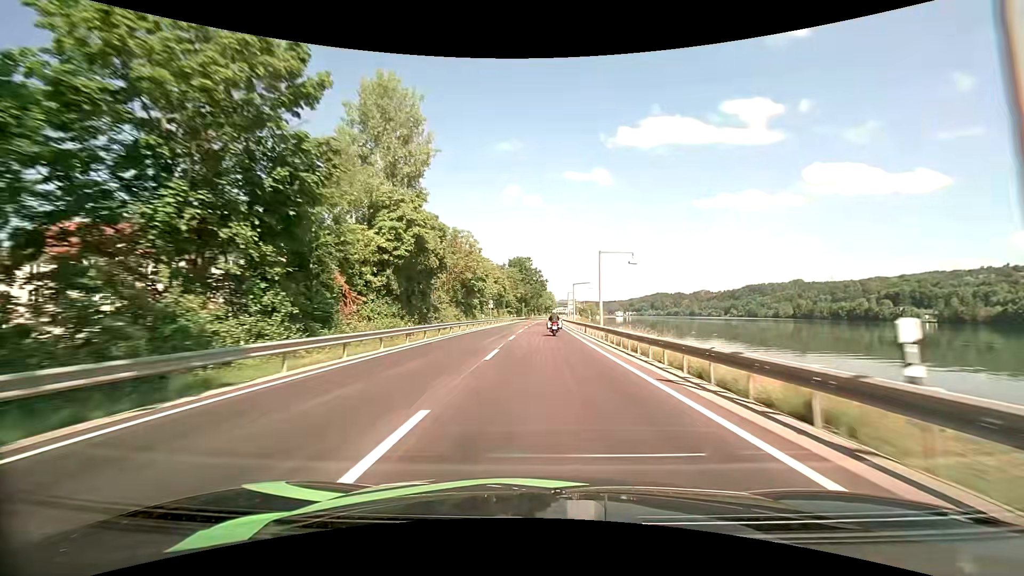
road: primary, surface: asphalt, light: Day
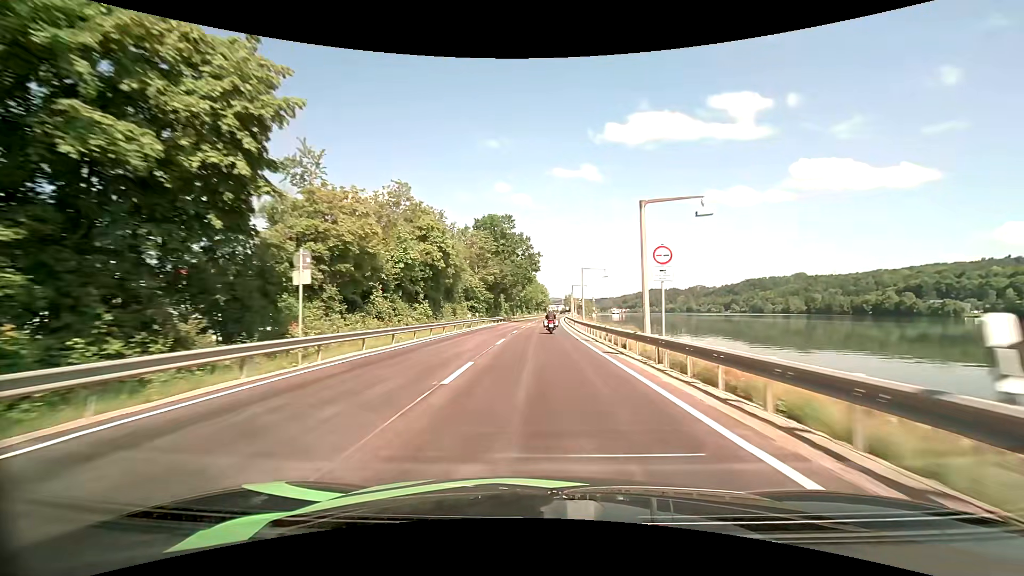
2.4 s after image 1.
(+0.3, +53.4) m; +1°
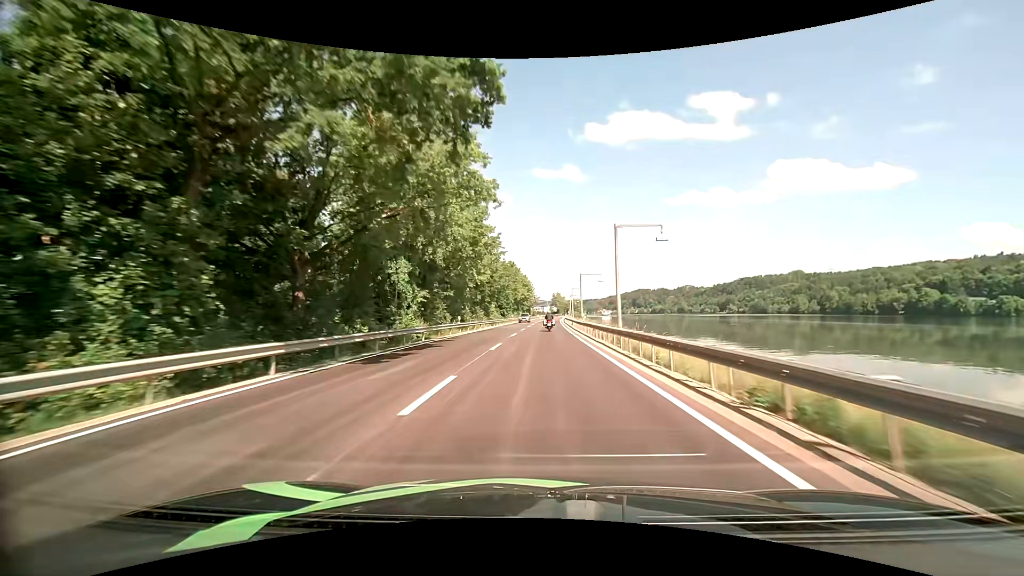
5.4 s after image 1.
(+0.9, +63.0) m; +2°
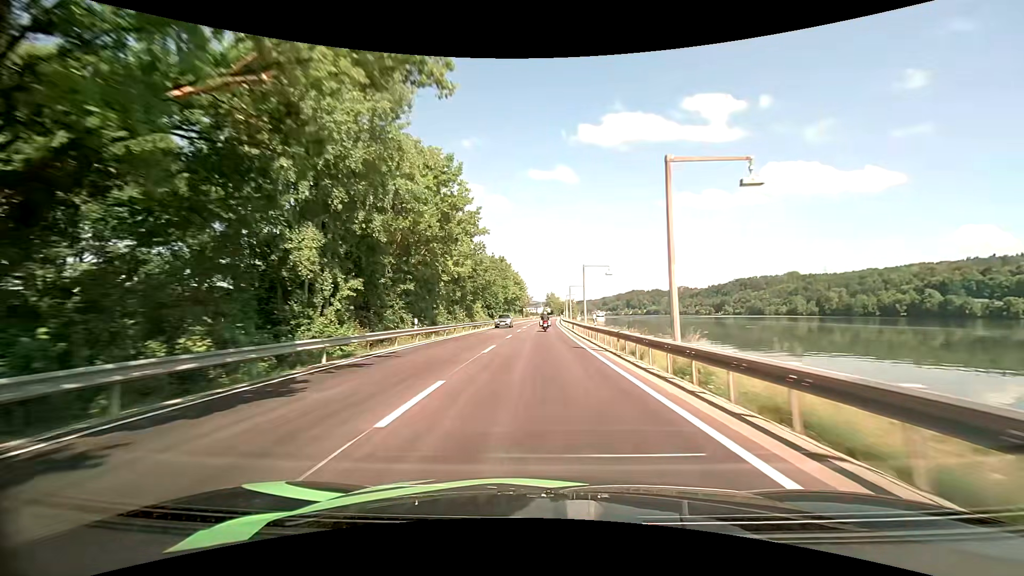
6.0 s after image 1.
(+0.1, +12.5) m; +1°
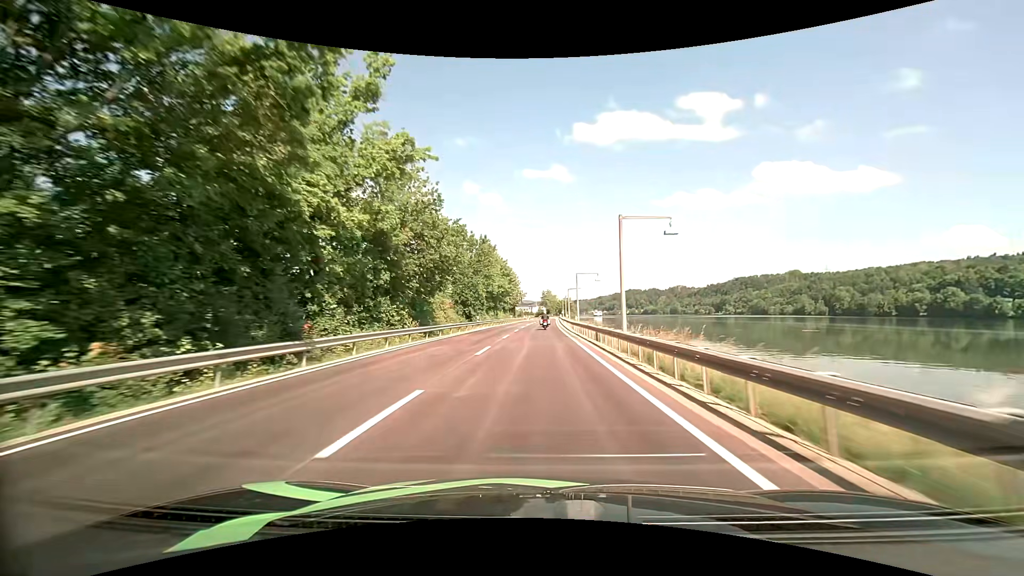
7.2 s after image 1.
(+0.1, +25.3) m; 0°
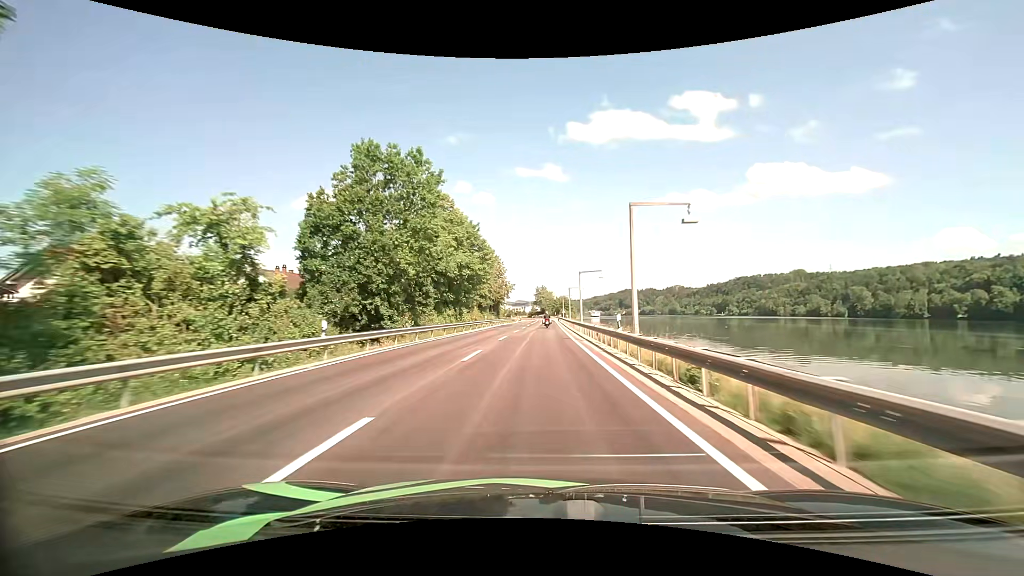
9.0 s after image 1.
(+0.2, +38.5) m; +1°
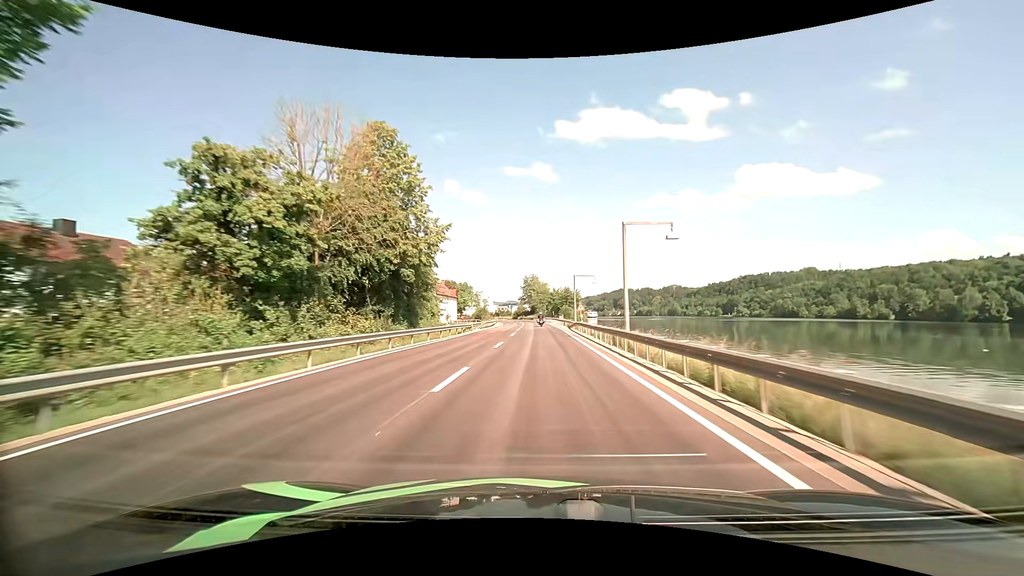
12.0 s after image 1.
(+0.6, +66.0) m; +1°
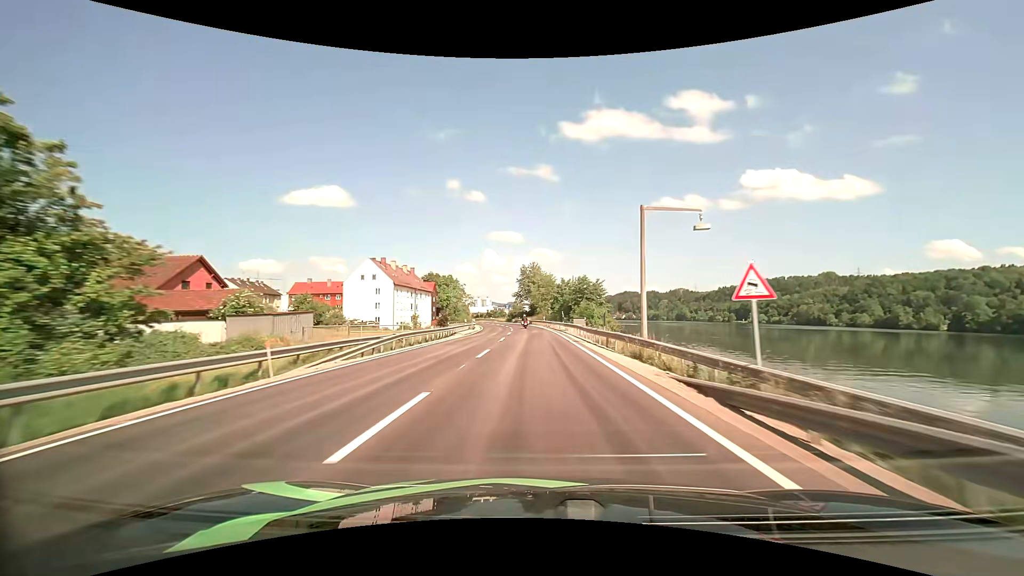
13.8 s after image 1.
(+0.1, +40.2) m; 0°
(0, +10) (0, +20) (0, +30) (-1, +40) (-1, +50) (-2, +60) (-2, +70) (-3, +80) (-4, +90) (-6, +100) m
